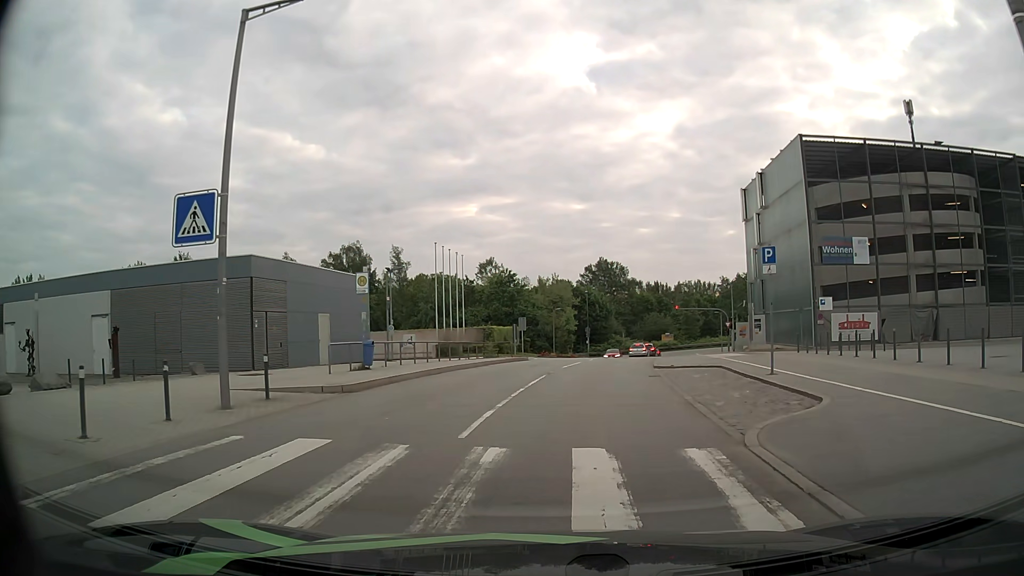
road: secondary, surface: asphalt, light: Day
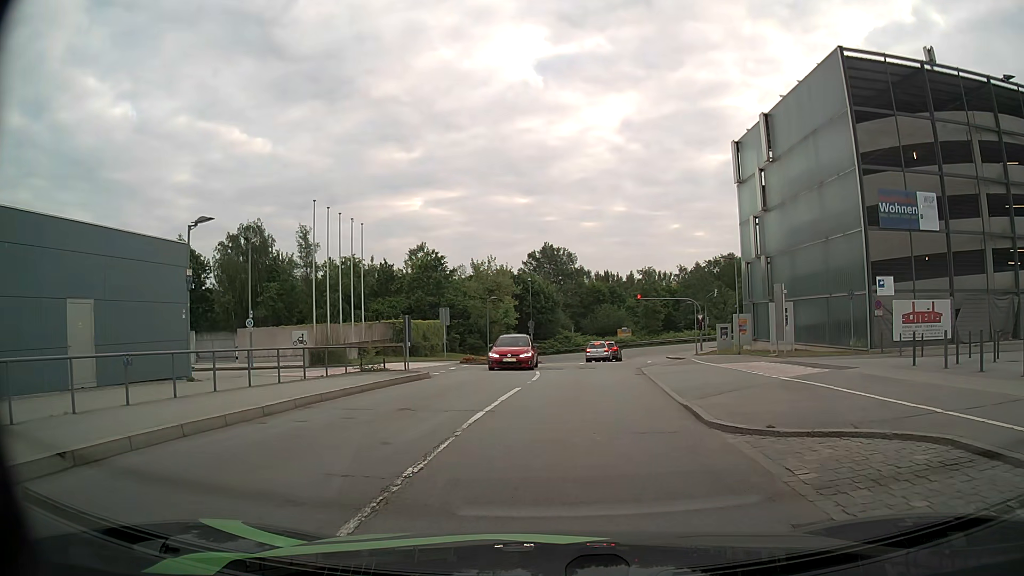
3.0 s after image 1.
(+0.7, +15.1) m; +5°
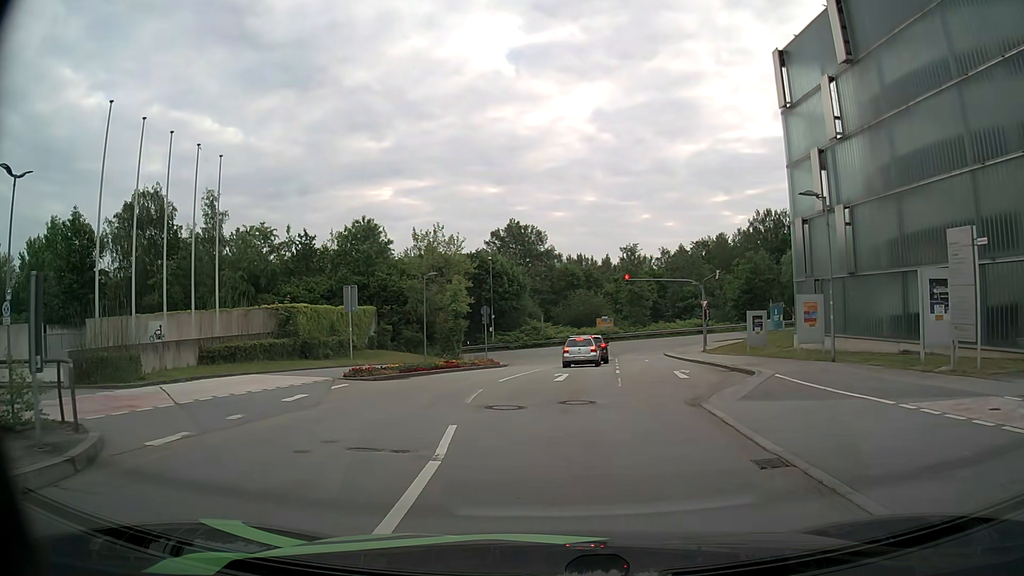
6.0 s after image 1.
(+0.4, +15.7) m; +2°
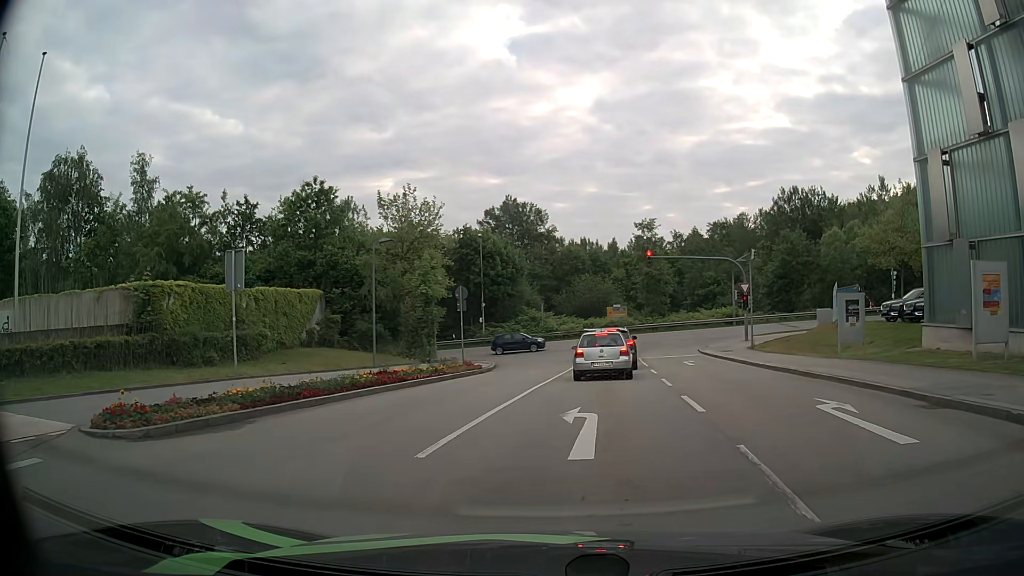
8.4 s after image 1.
(0.0, +12.0) m; 0°
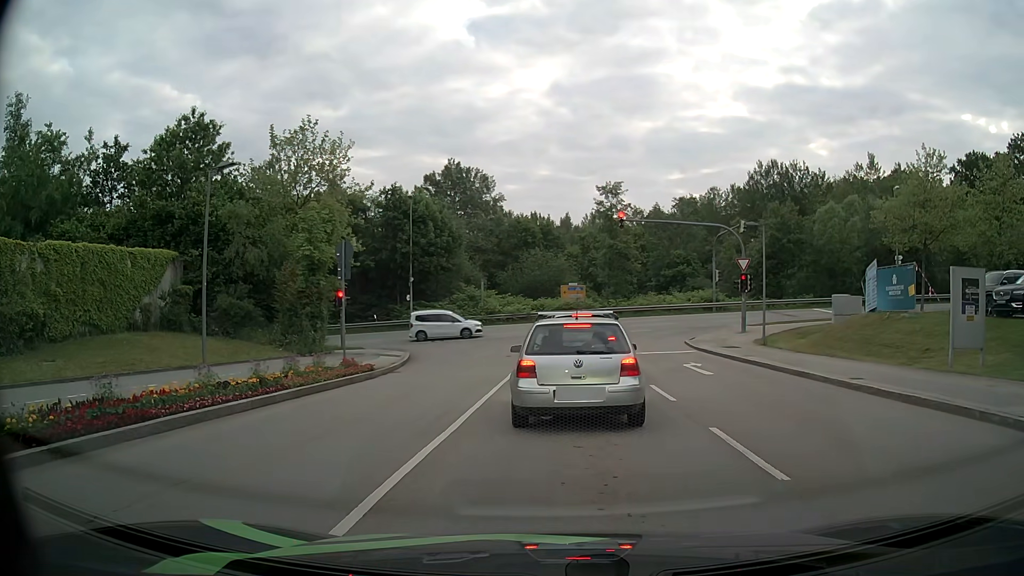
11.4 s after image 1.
(+0.4, +10.5) m; +4°
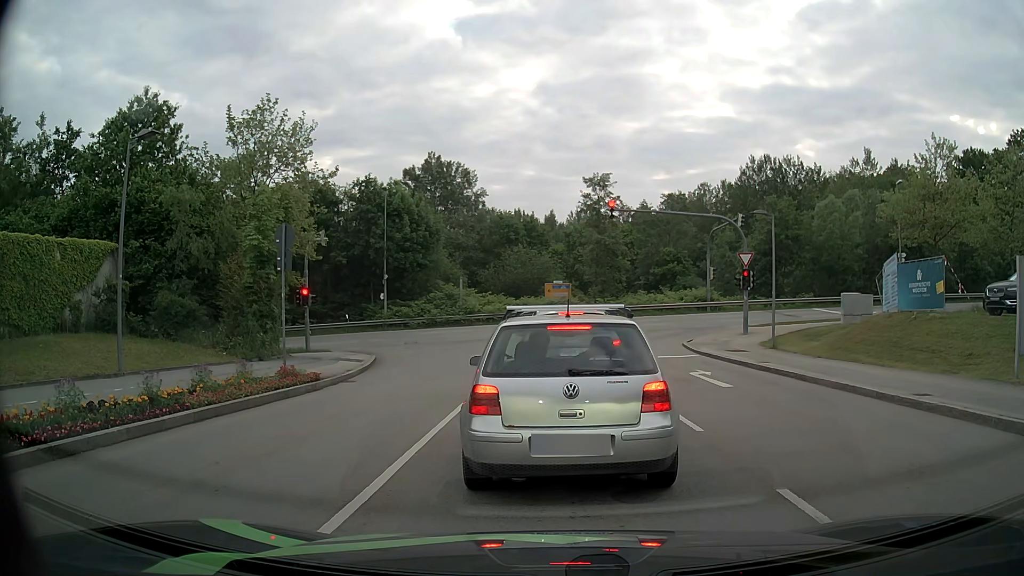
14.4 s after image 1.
(+0.1, +3.1) m; +1°
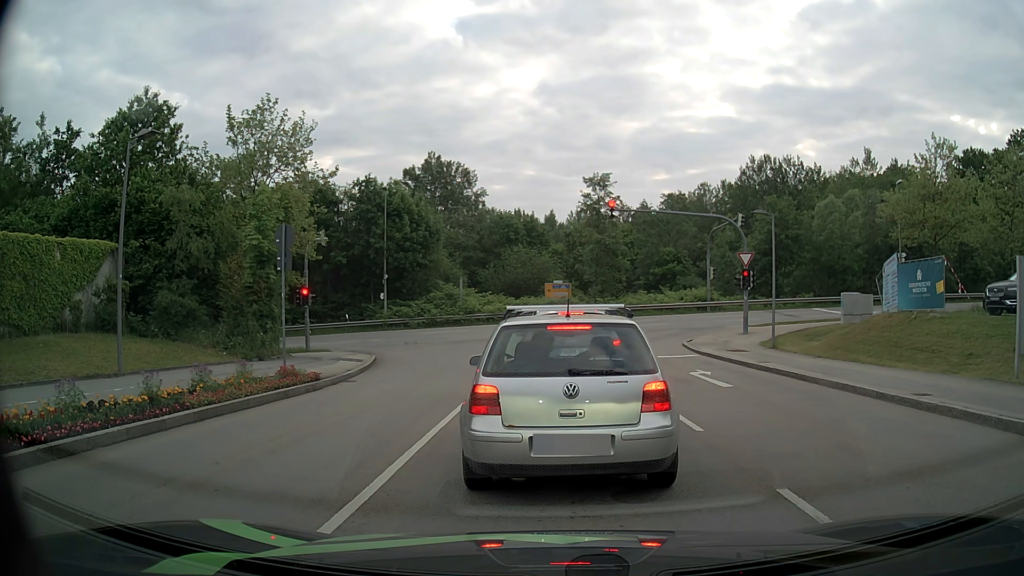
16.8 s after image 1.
(0.0, 0.0) m; 0°
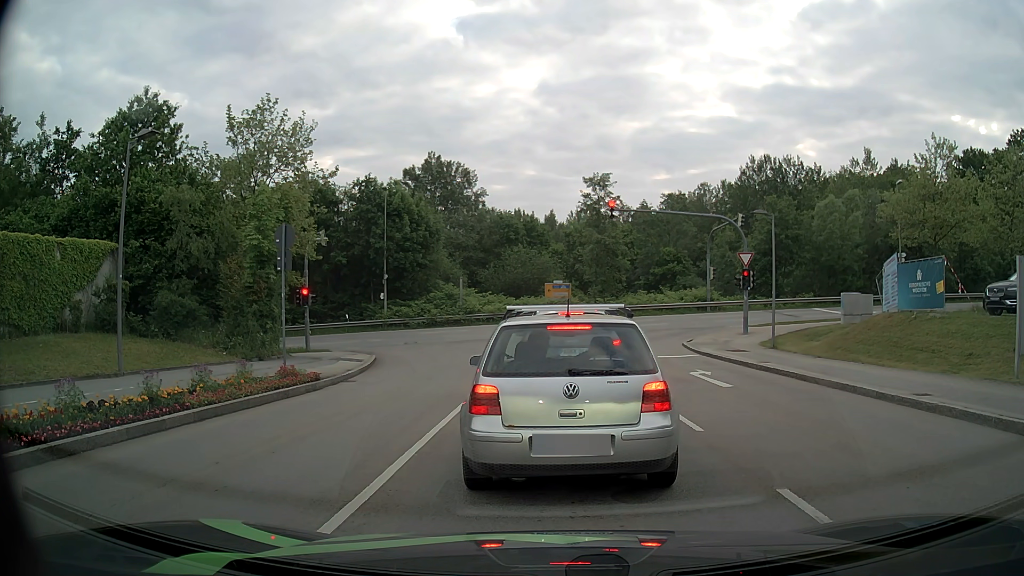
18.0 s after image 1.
(0.0, 0.0) m; 0°
(0, +10) (0, +20) (+1, +30) (-2, +39) (-11, +45) (-20, +46) (-30, +45) (-40, +44) (-50, +43) (-60, +43) m
